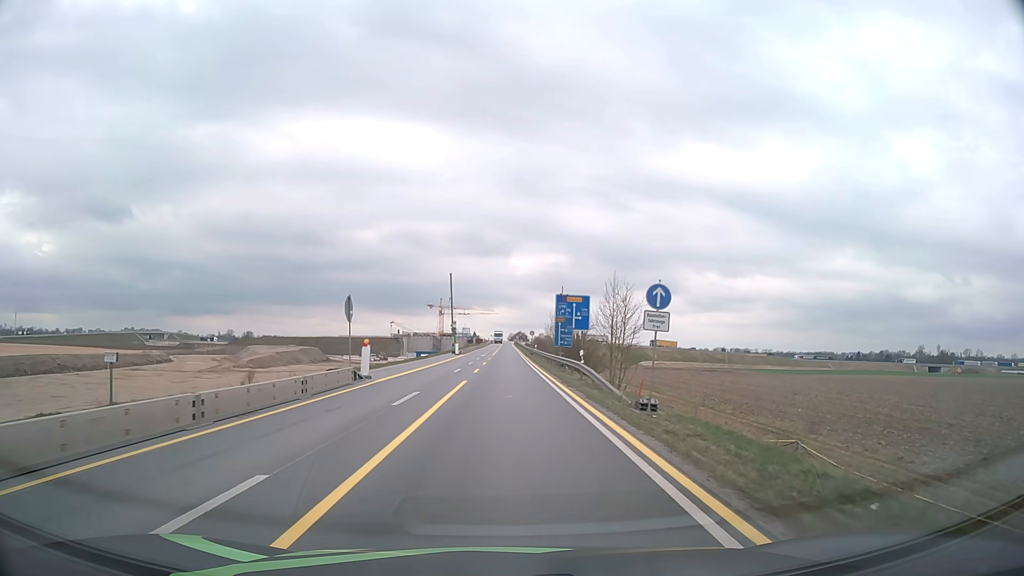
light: Day
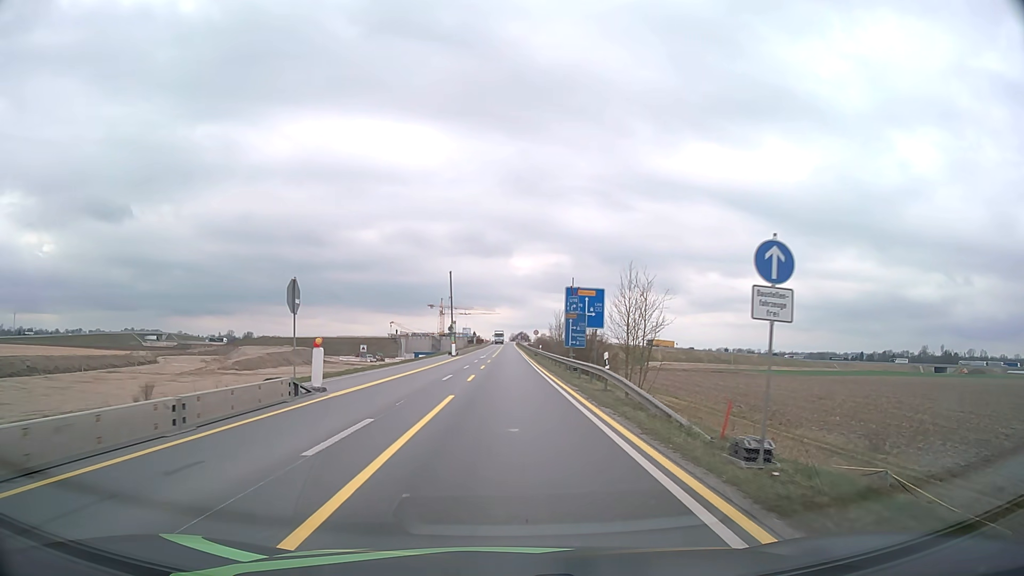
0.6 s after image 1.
(0.0, +6.8) m; 0°
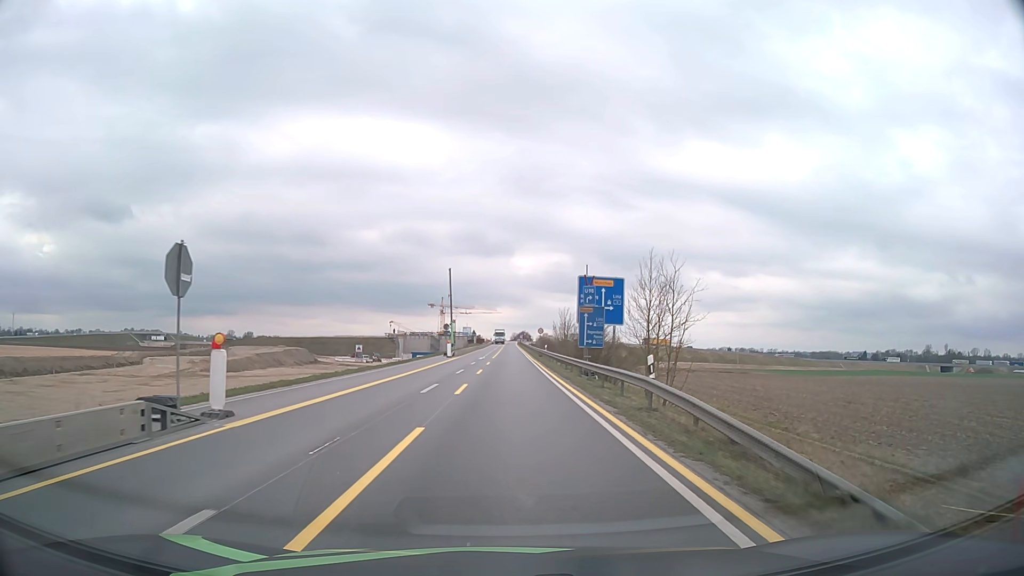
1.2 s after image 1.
(0.0, +6.9) m; 0°
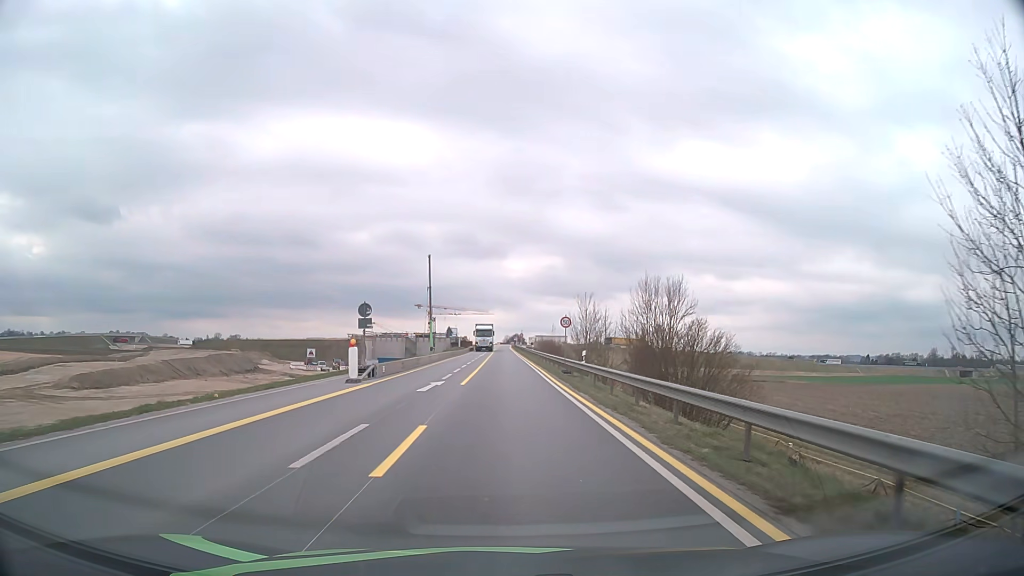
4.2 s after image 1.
(+0.1, +35.1) m; +1°
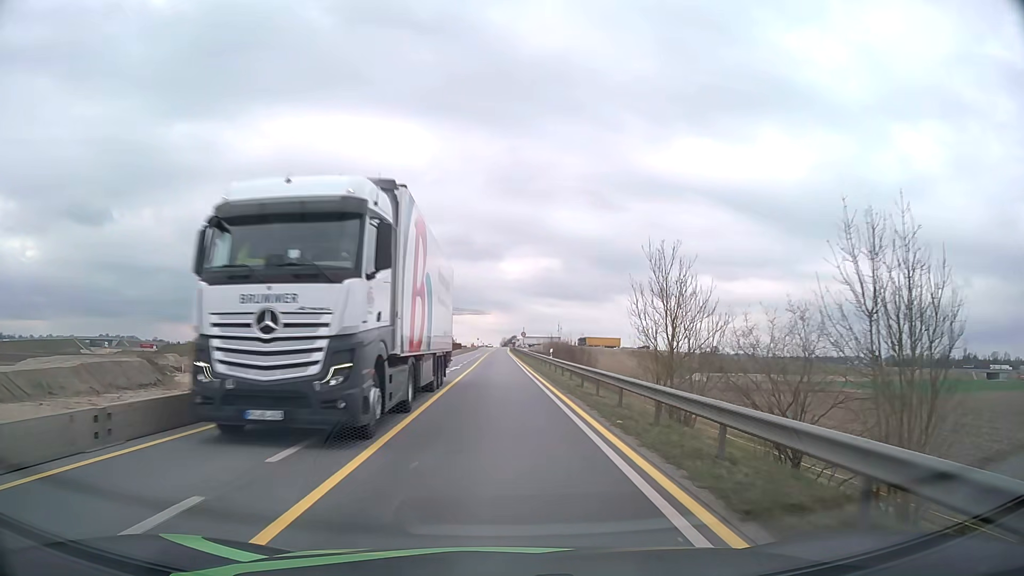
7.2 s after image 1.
(+0.2, +36.4) m; 0°
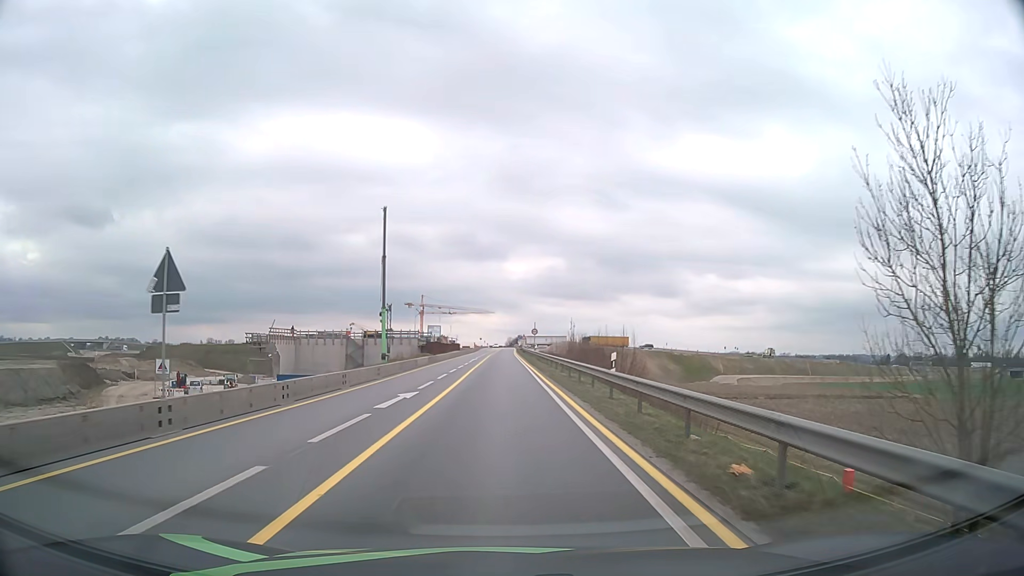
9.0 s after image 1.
(-0.1, +22.3) m; 0°
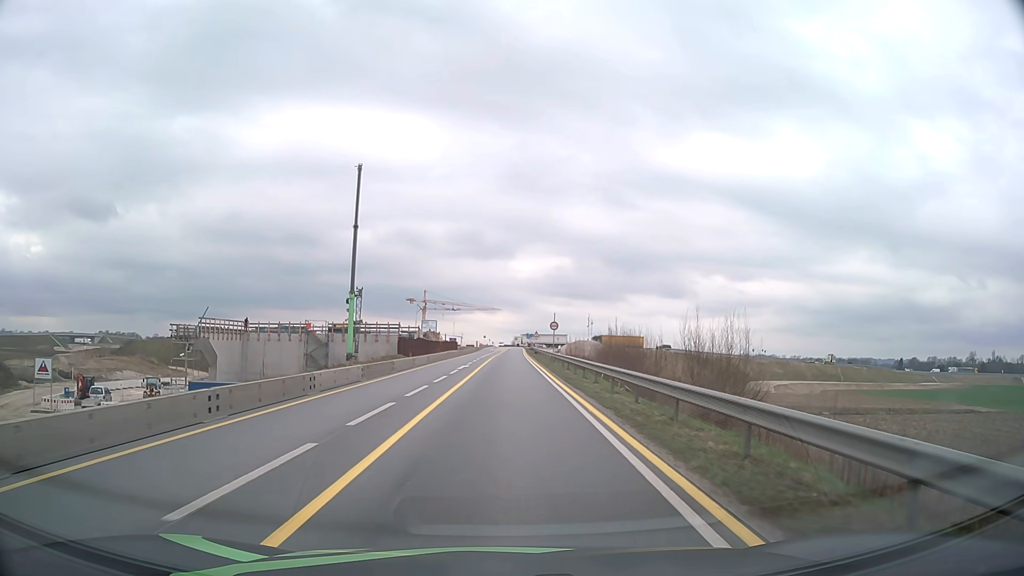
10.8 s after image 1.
(-0.1, +22.6) m; -1°
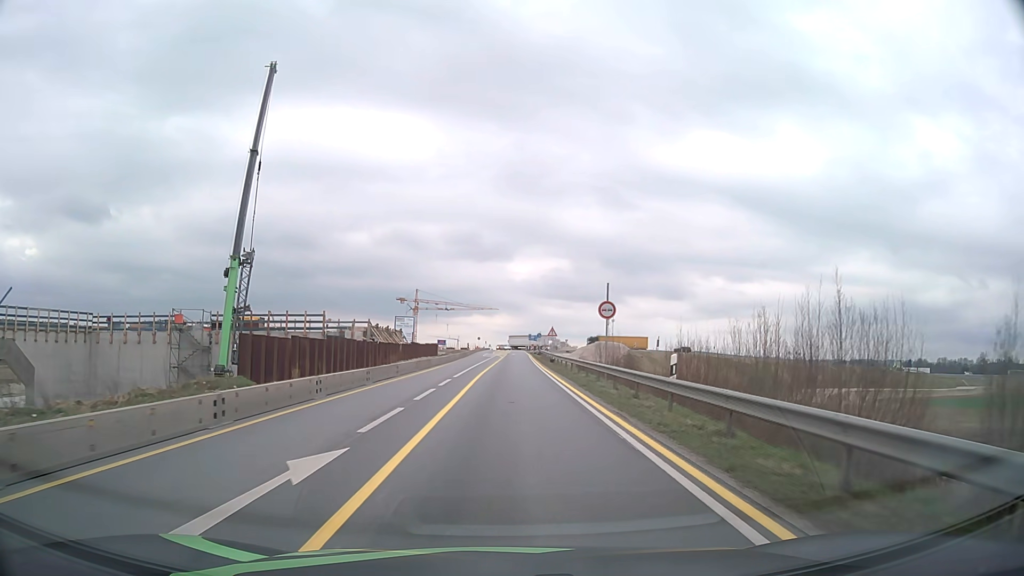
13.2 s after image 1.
(0.0, +30.5) m; 0°
(0, +10) (0, +20) (0, +30) (0, +40) (0, +50) (0, +60) (+1, +70) (+1, +80) (+1, +90) (+1, +100) m
